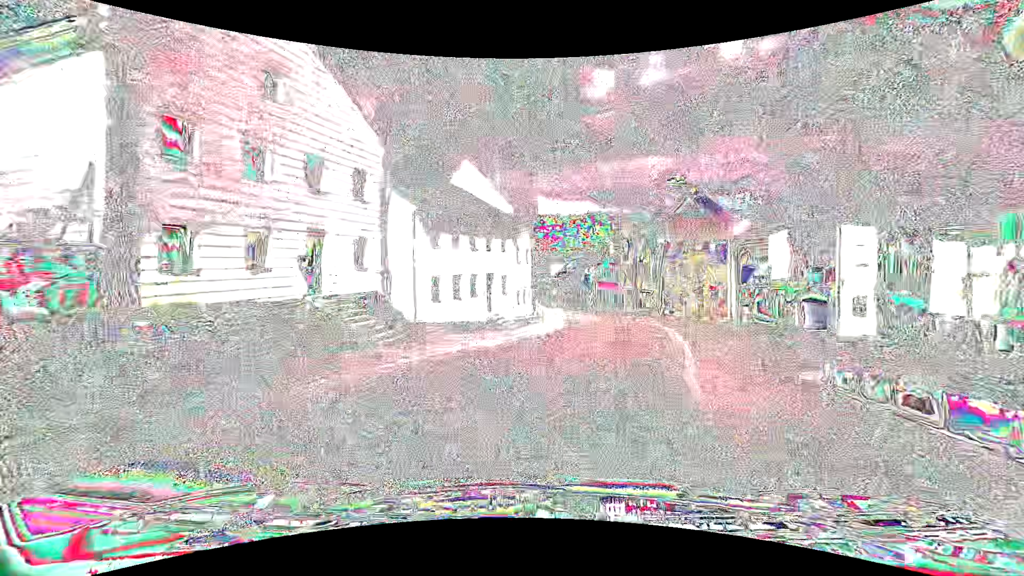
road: tertiary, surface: asphalt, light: Day
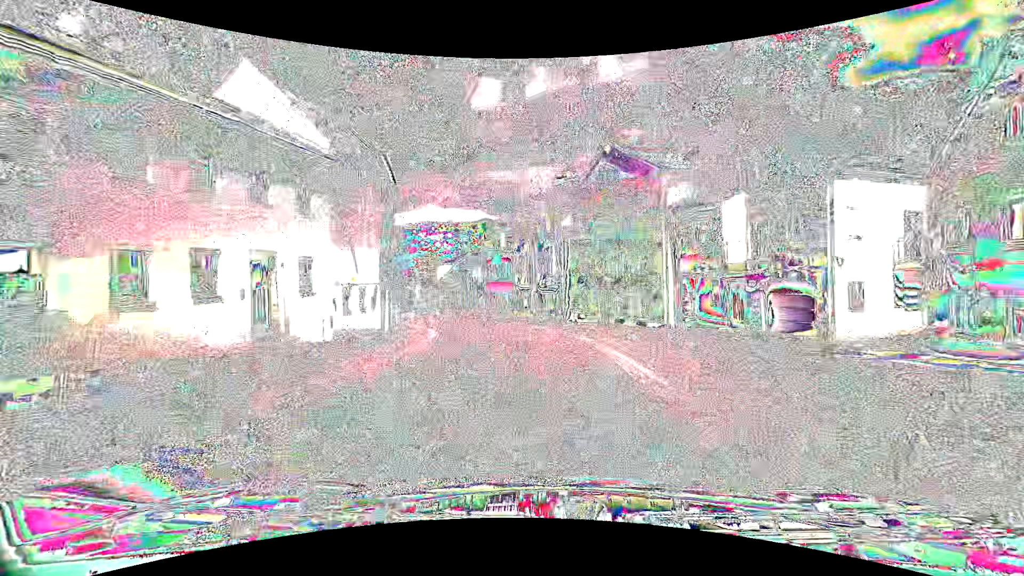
(+1.4, +12.8) m; +12°
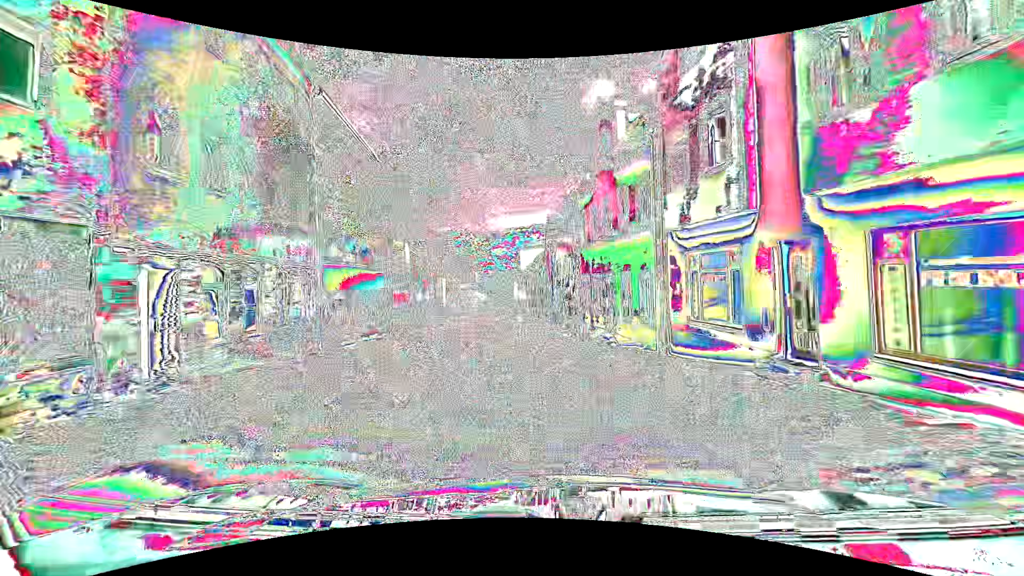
(-2.1, +32.3) m; -13°
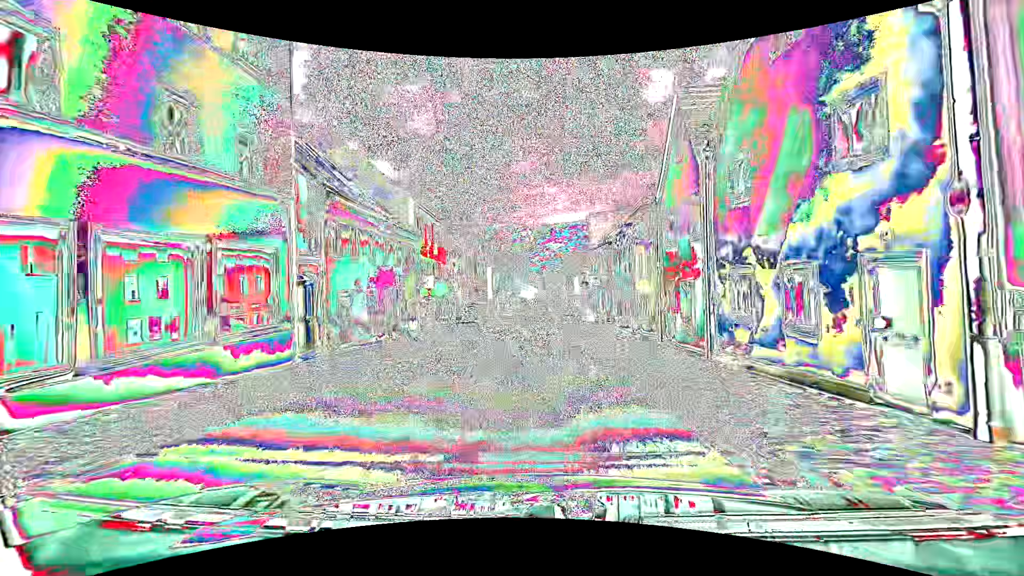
(-1.6, +19.8) m; -8°
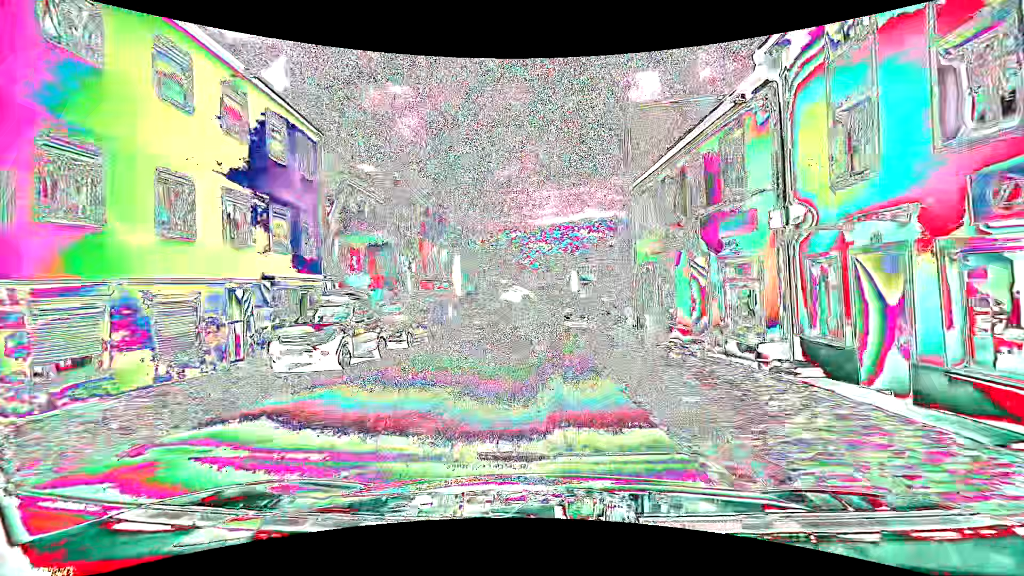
(+0.5, +24.4) m; +2°
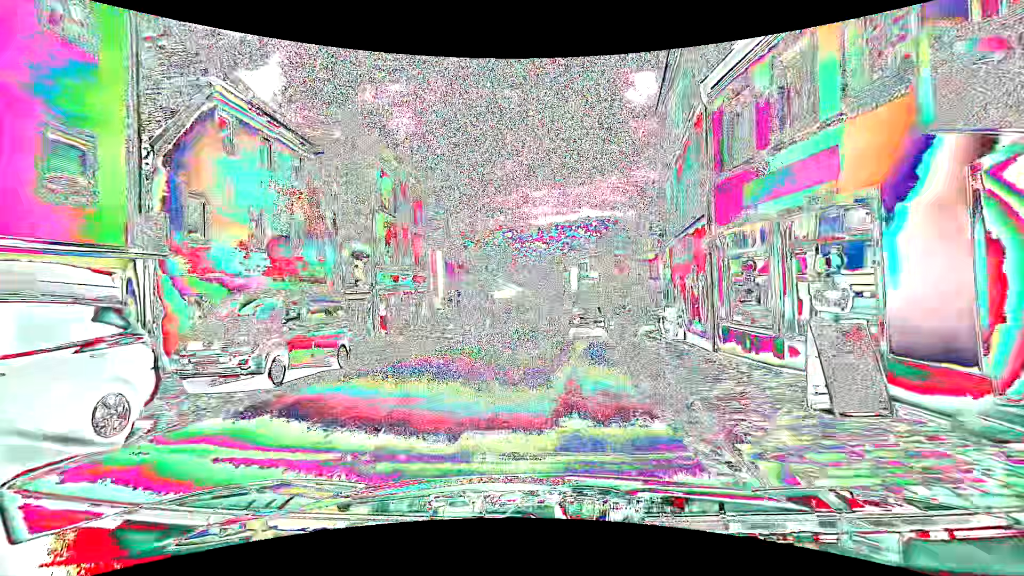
(0.0, +9.3) m; 0°
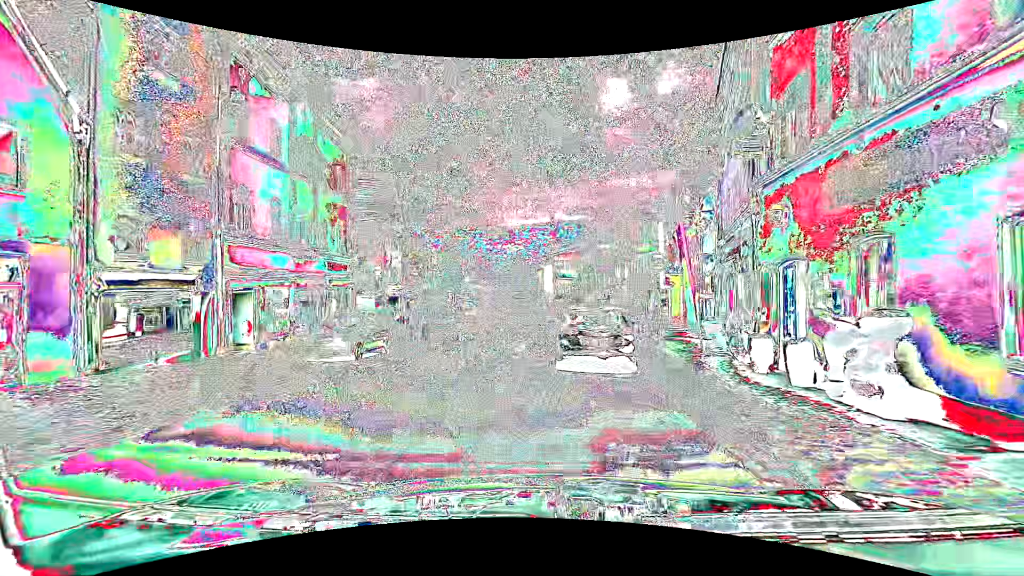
(+0.1, +11.3) m; +2°
